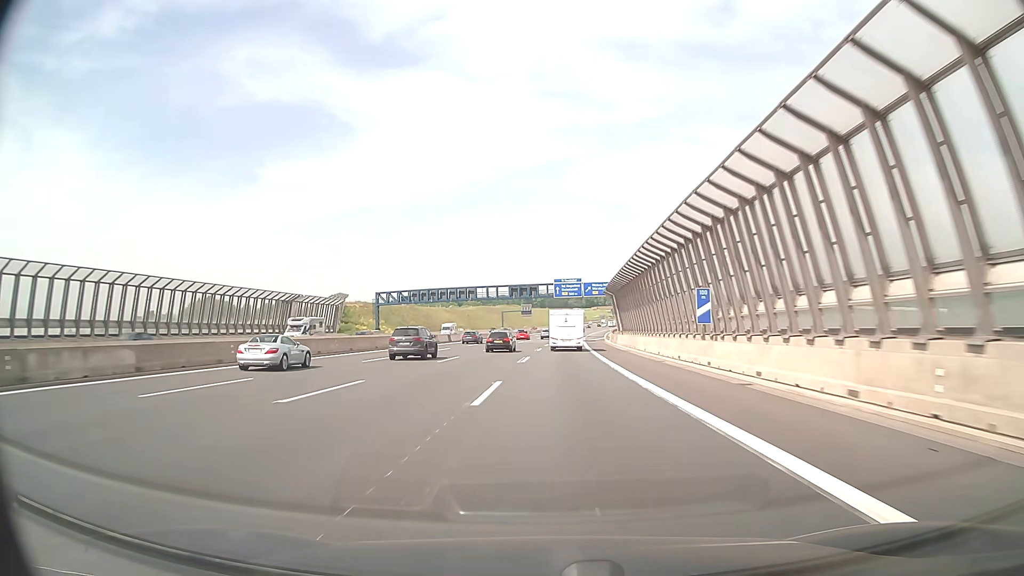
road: motorway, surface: asphalt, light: Day
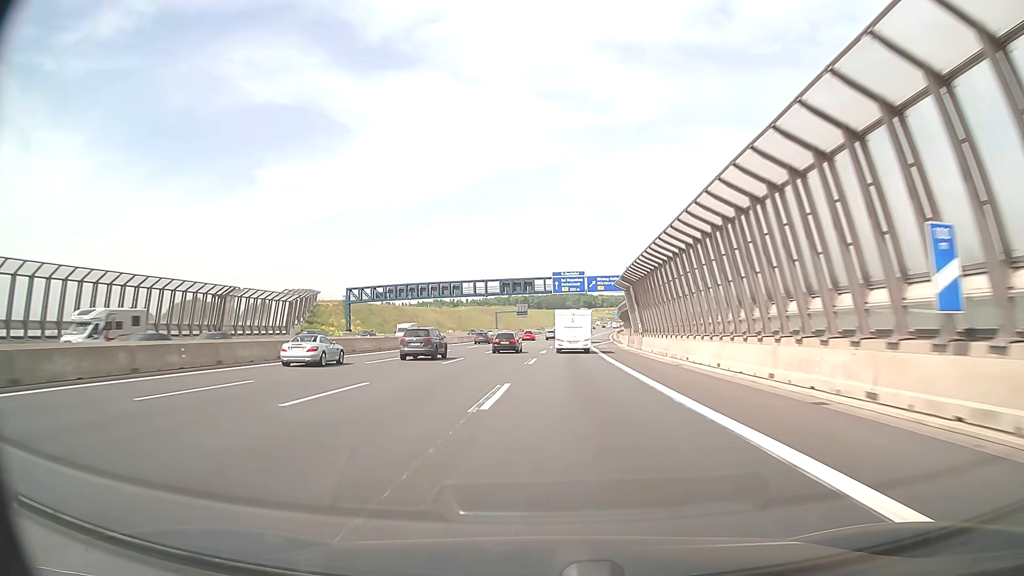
(0.0, +18.5) m; 0°
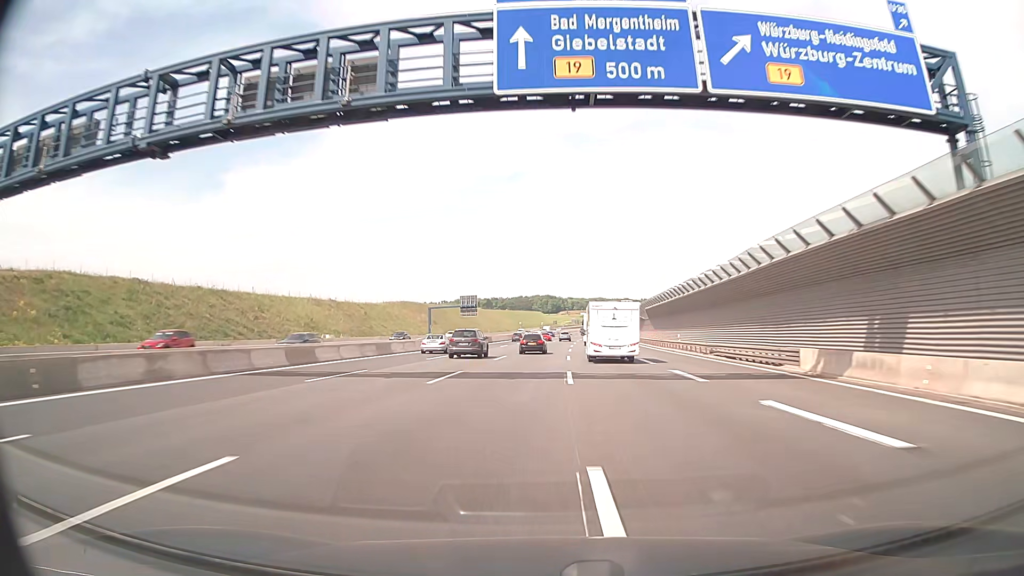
(+1.7, +92.6) m; +3°
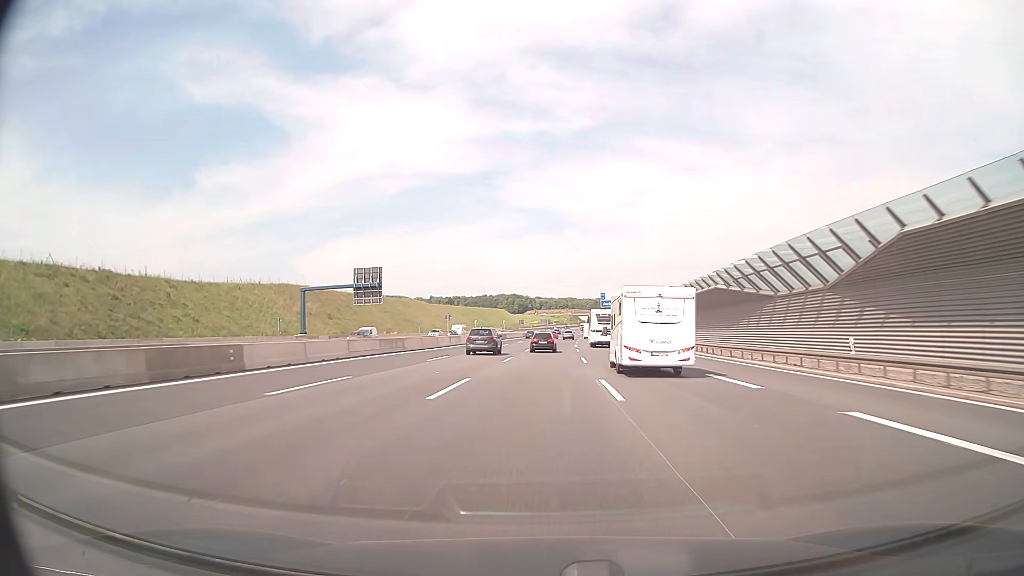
(+1.7, +74.1) m; +3°
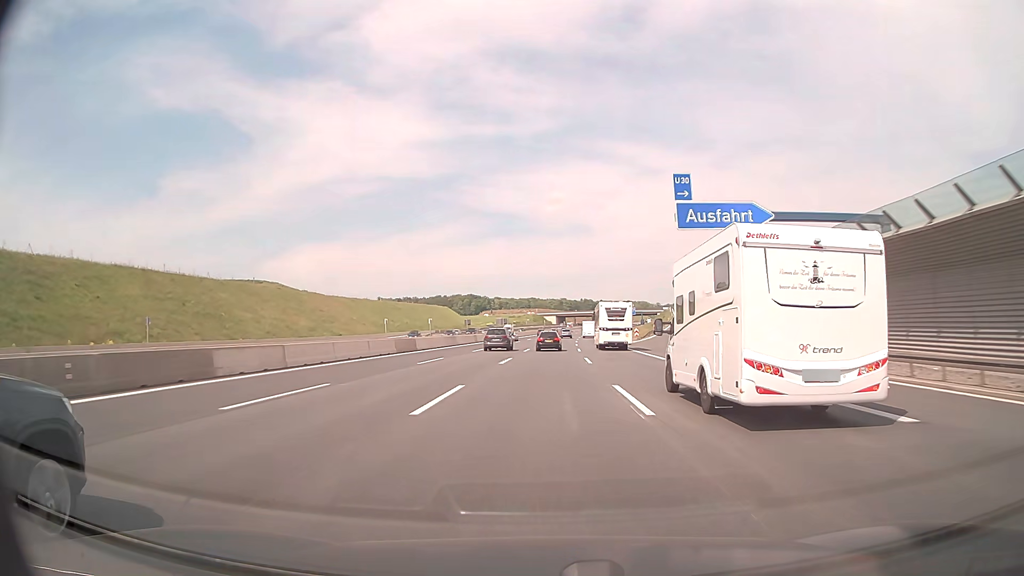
(+3.1, +92.0) m; +3°
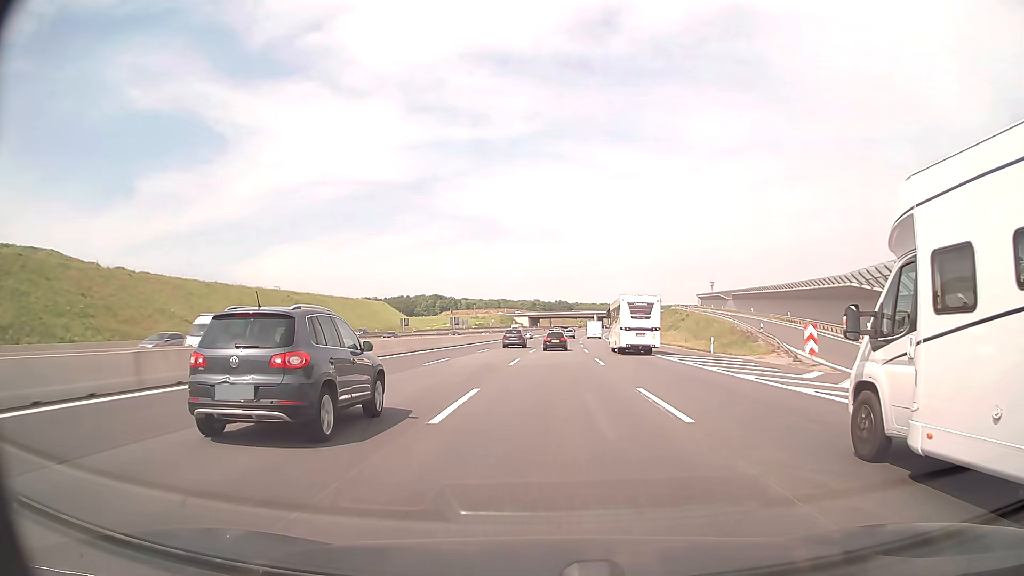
(+1.3, +72.5) m; +2°
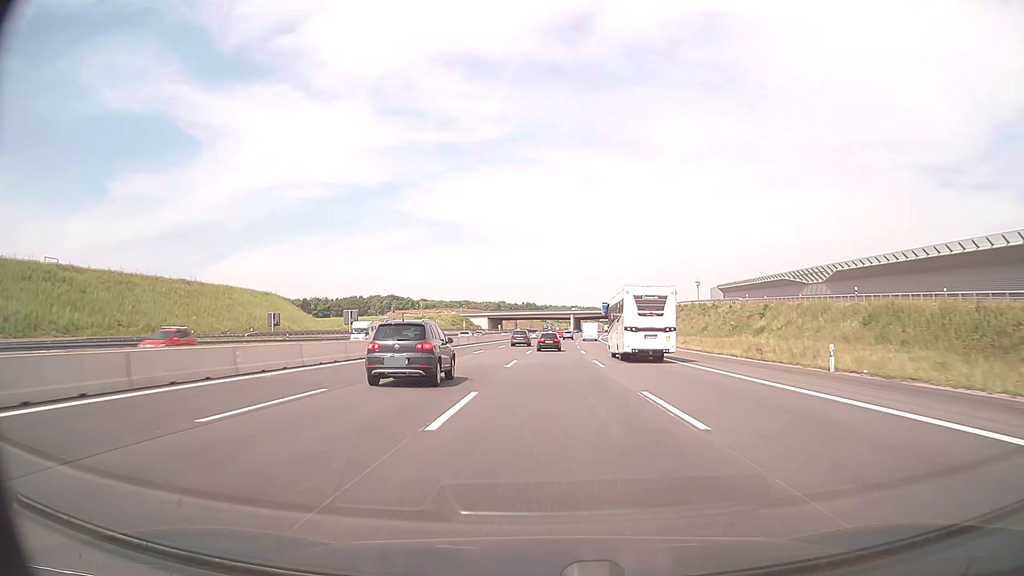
(+1.7, +72.2) m; +3°
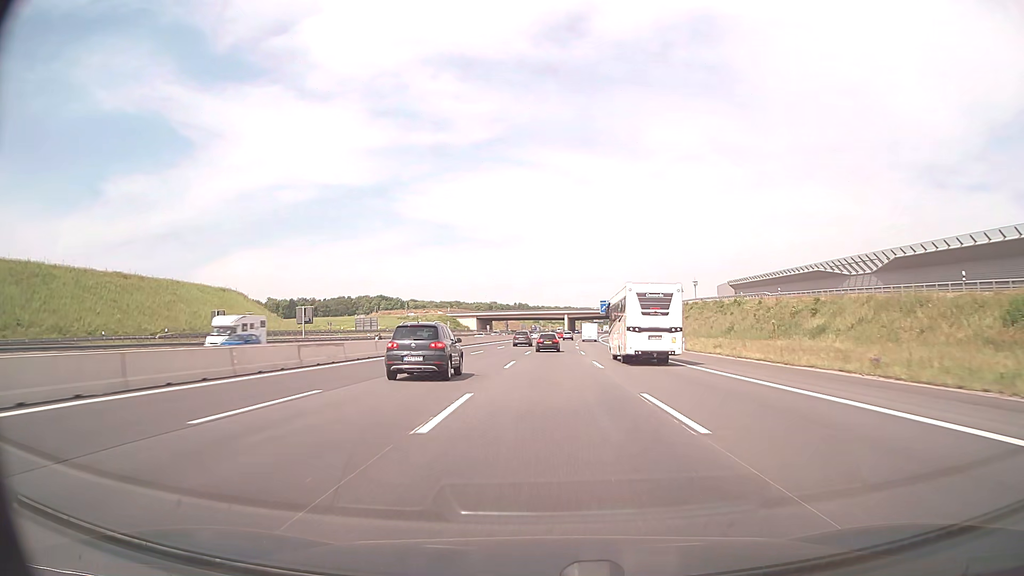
(+0.1, +18.1) m; +1°
(0, +10) (0, +20) (0, +30) (0, +40) (+1, +50) (+1, +60) (+1, +70) (+2, +80) (+2, +90) (+3, +100) m
